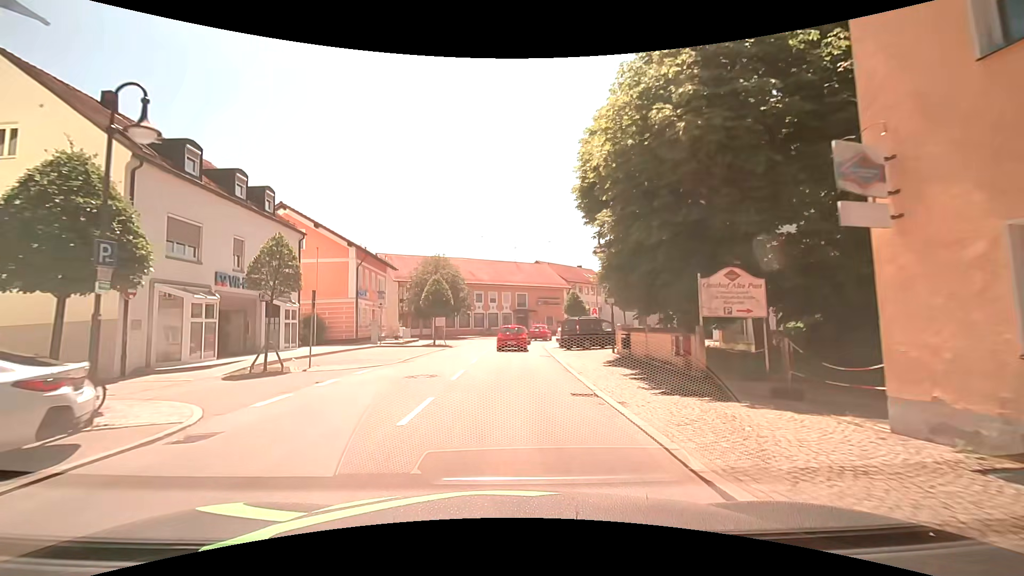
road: secondary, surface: asphalt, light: Day
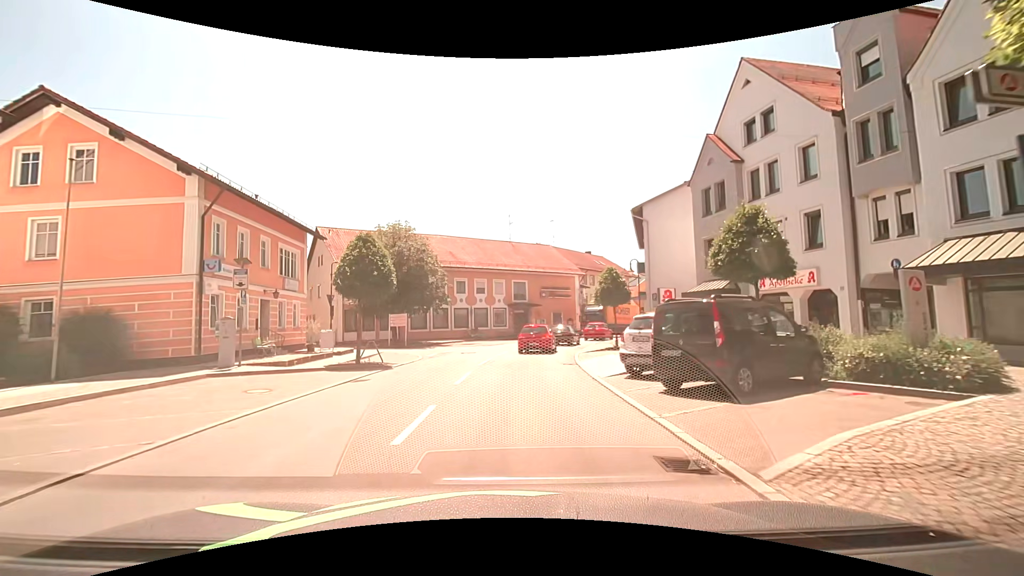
(+0.3, +18.9) m; 0°
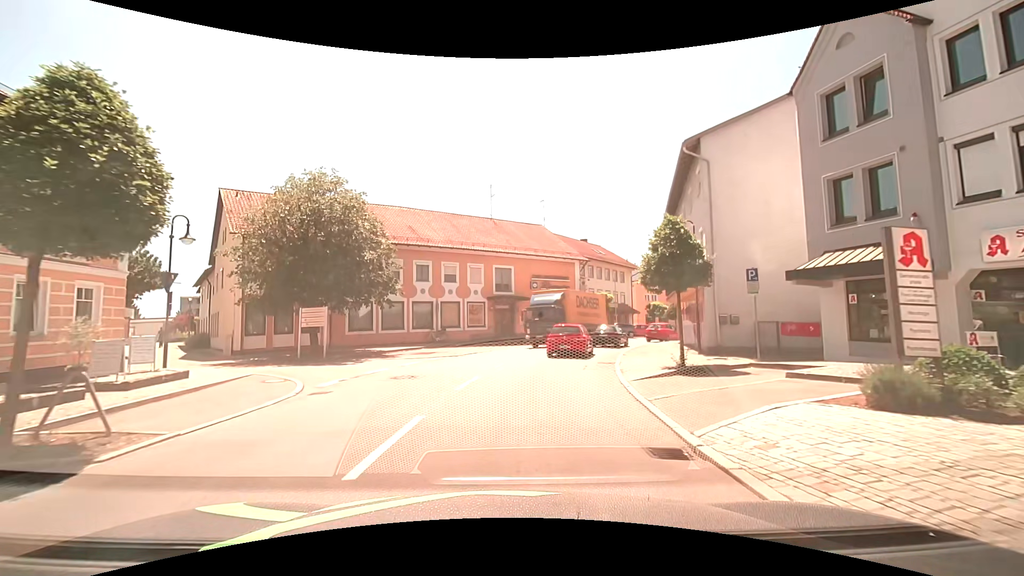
(+0.6, +13.1) m; +4°
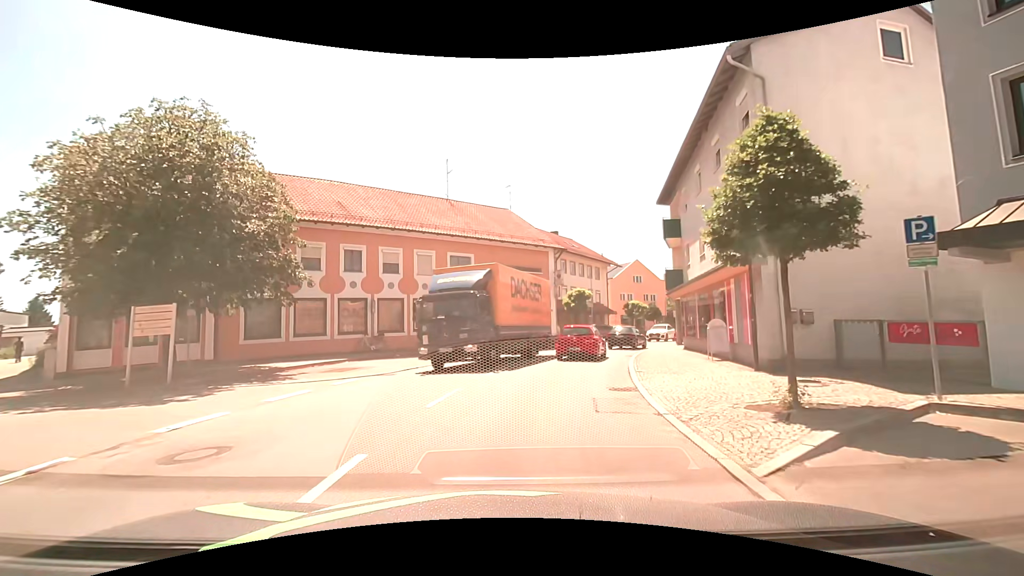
(+0.3, +8.0) m; +4°
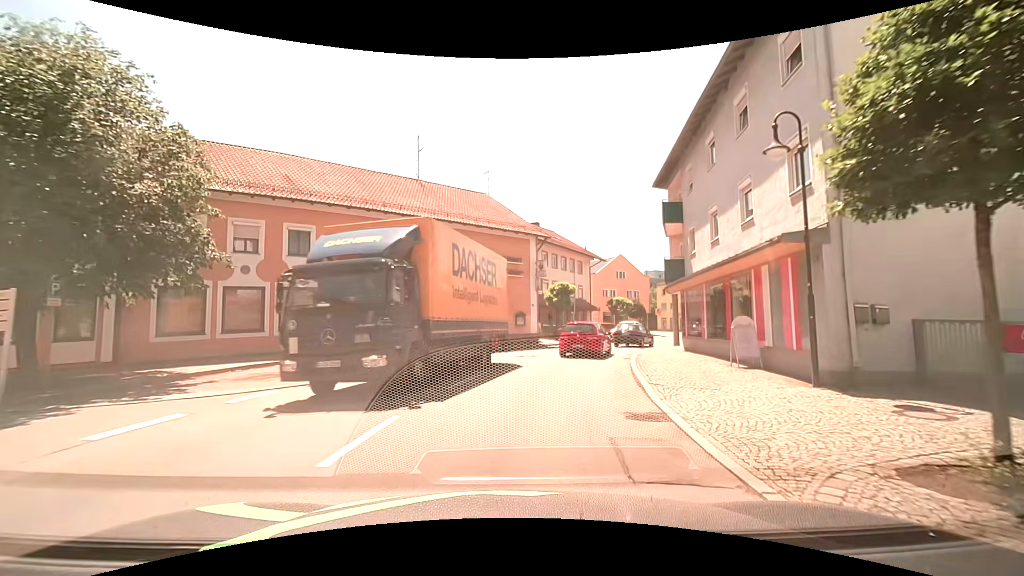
(+0.1, +3.9) m; +3°
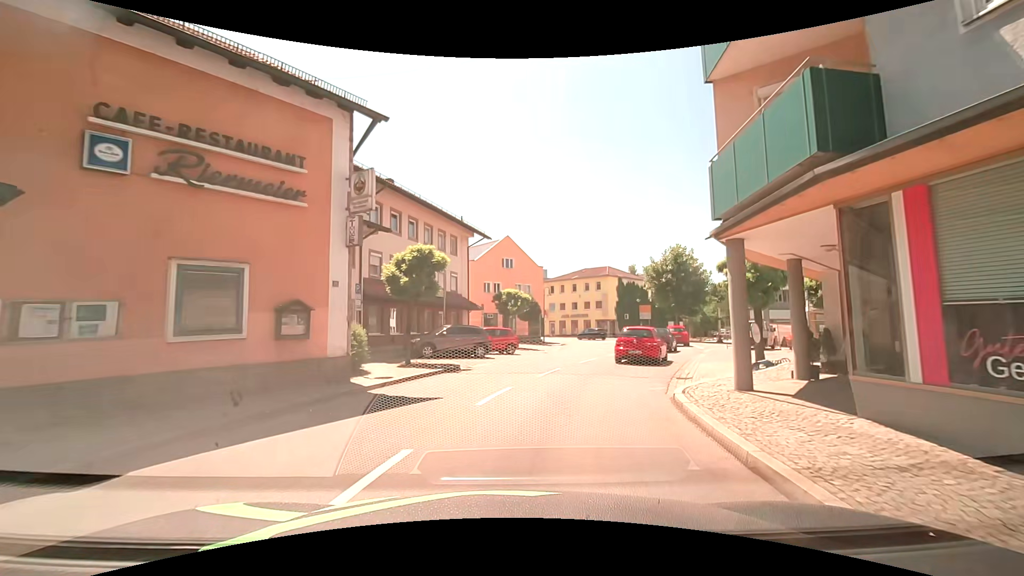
(+2.0, +19.5) m; +15°
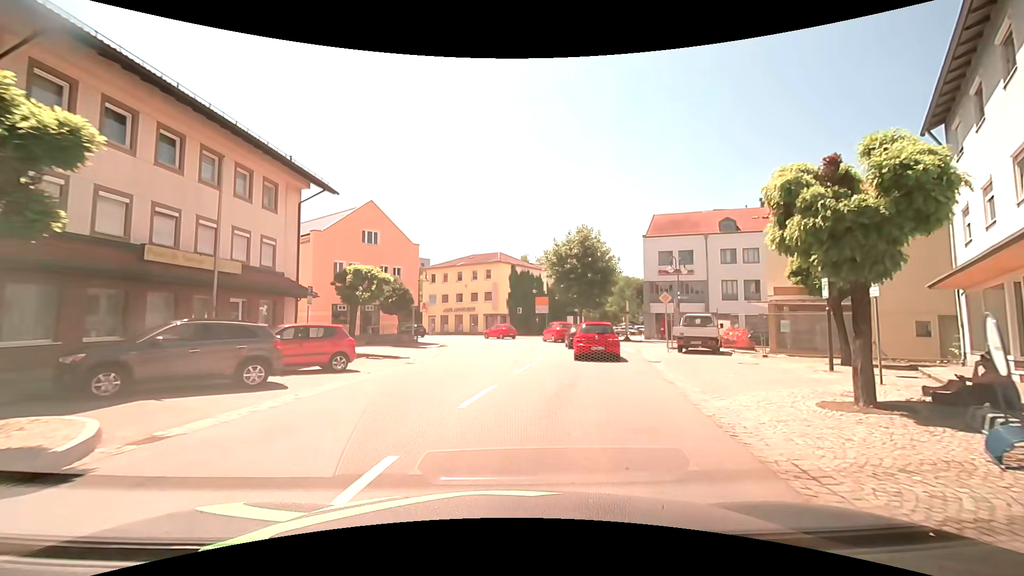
(+1.2, +12.1) m; +12°
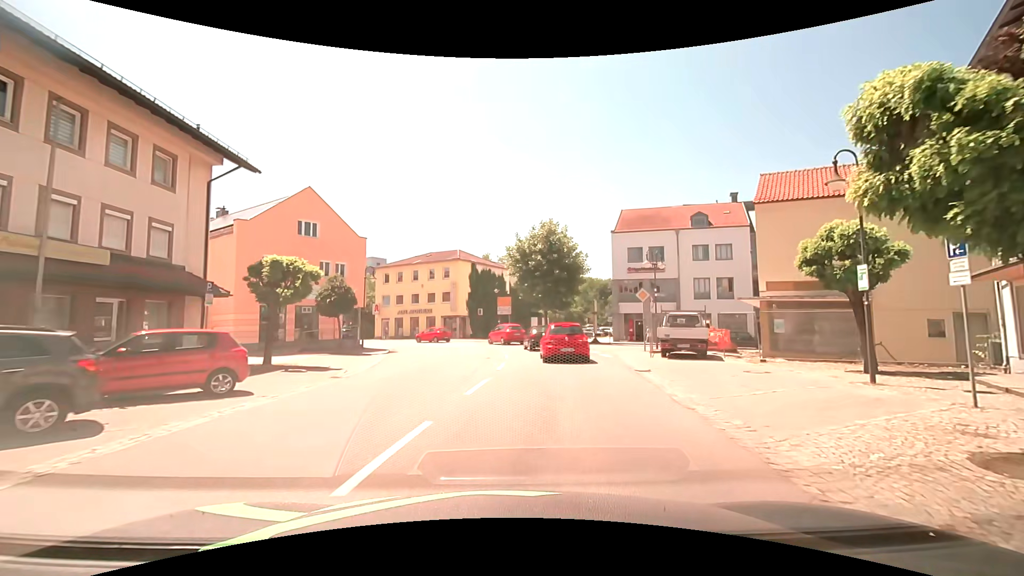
(+0.2, +4.0) m; +4°
(+1, +10) (+2, +20) (+2, +30) (0, +40) (-5, +48) (-13, +54) (-21, +60) (-30, +65) (-39, +70) (-47, +75) m
